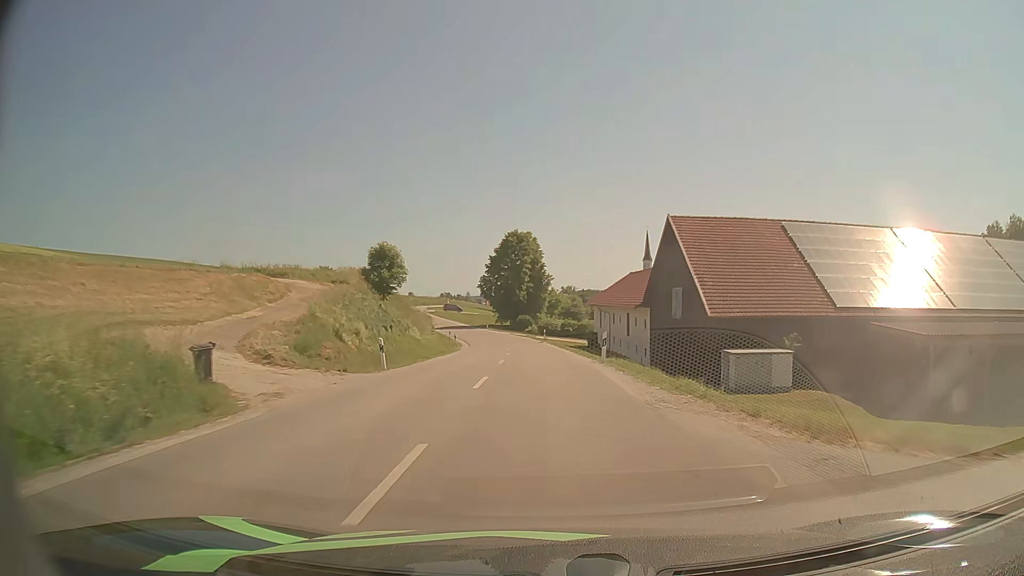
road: secondary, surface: asphalt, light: Day
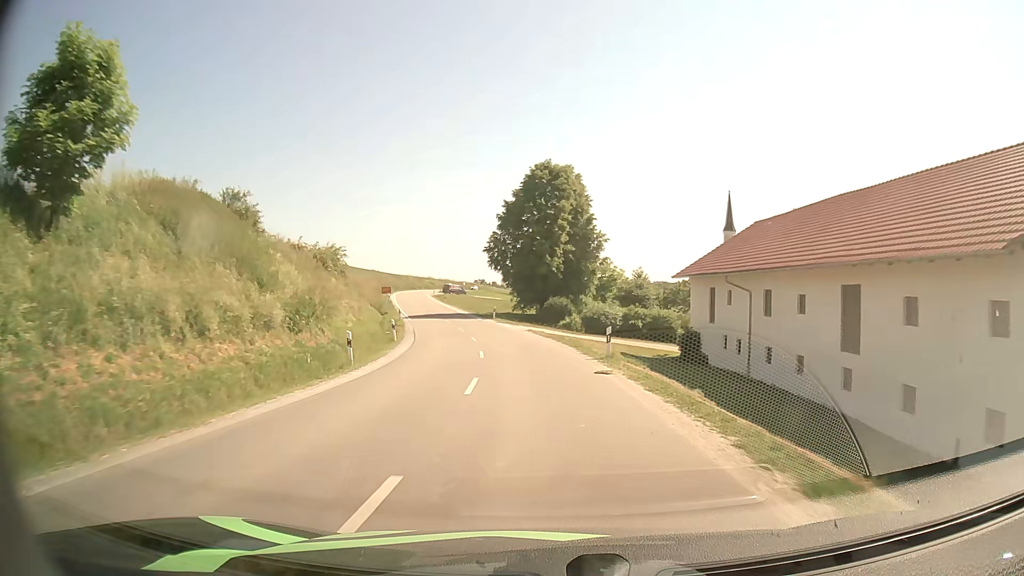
(-0.8, +37.7) m; -3°
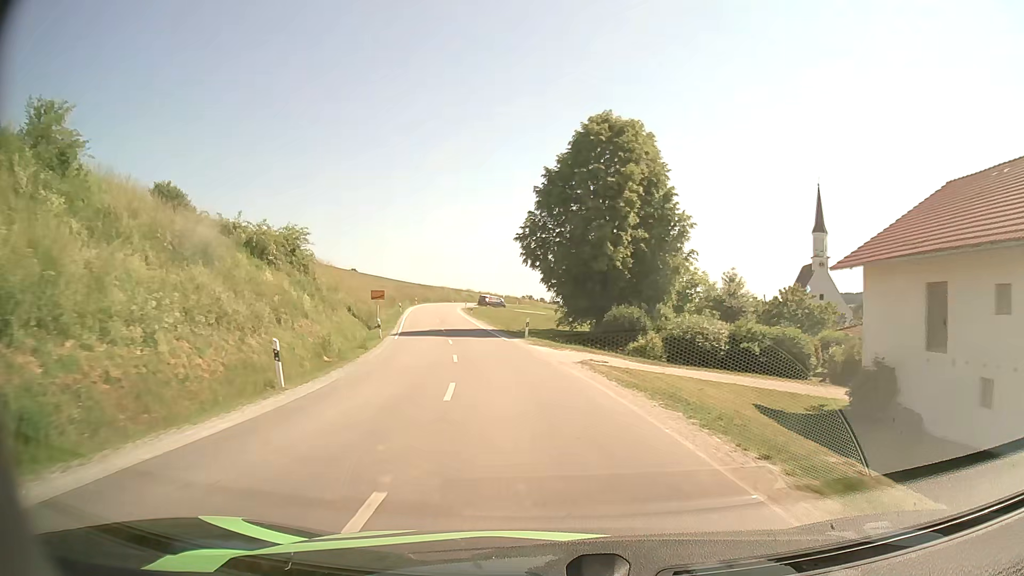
(-0.5, +18.6) m; -4°
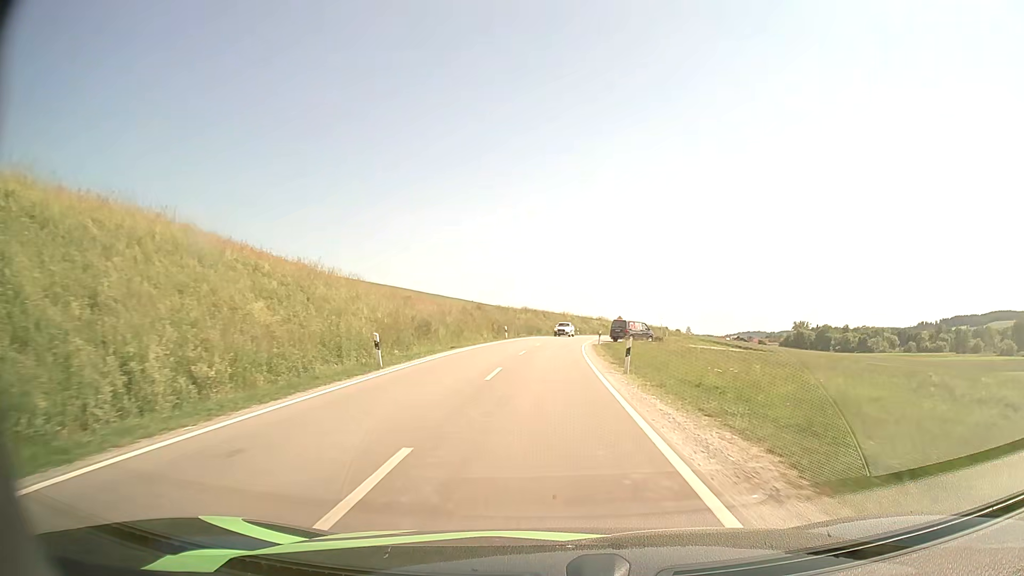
(-5.8, +47.1) m; -11°
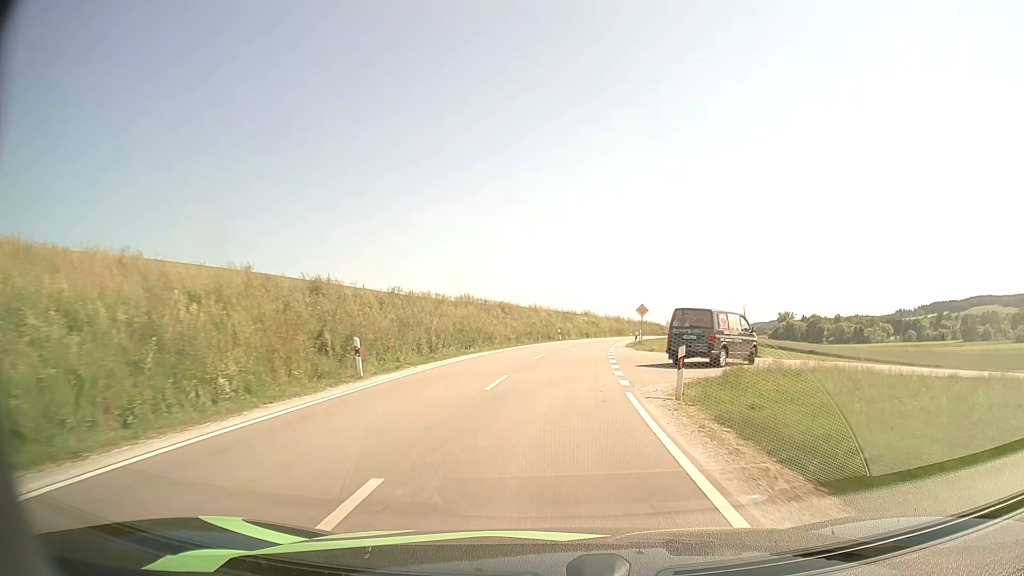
(+0.5, +37.7) m; +2°
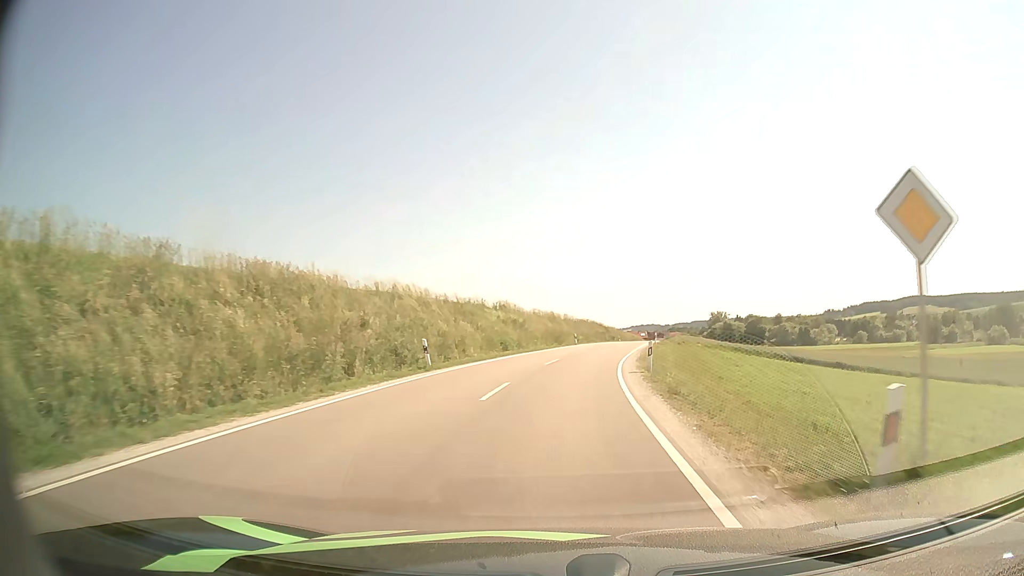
(+2.0, +37.7) m; +7°
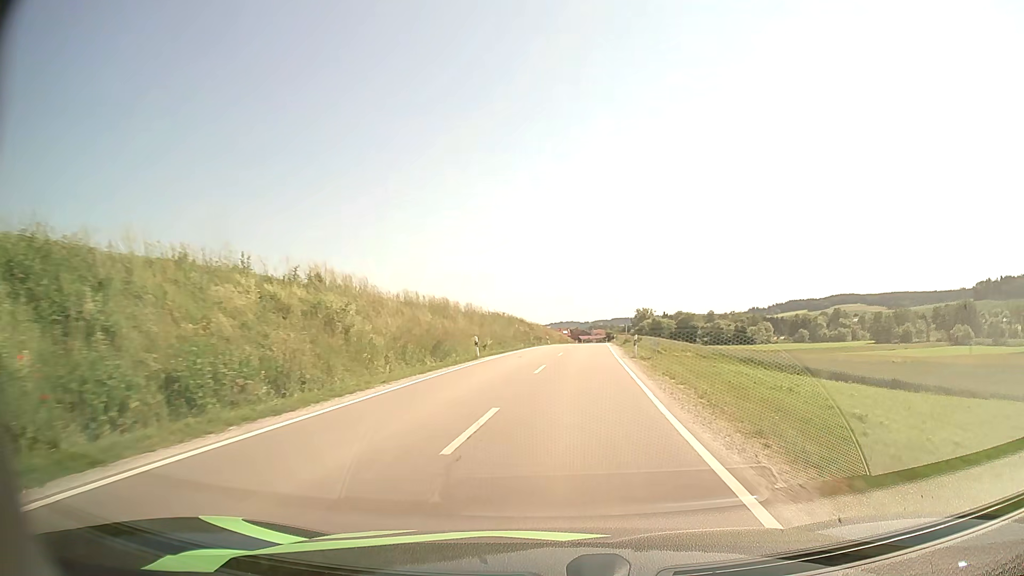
(+1.9, +29.4) m; +7°
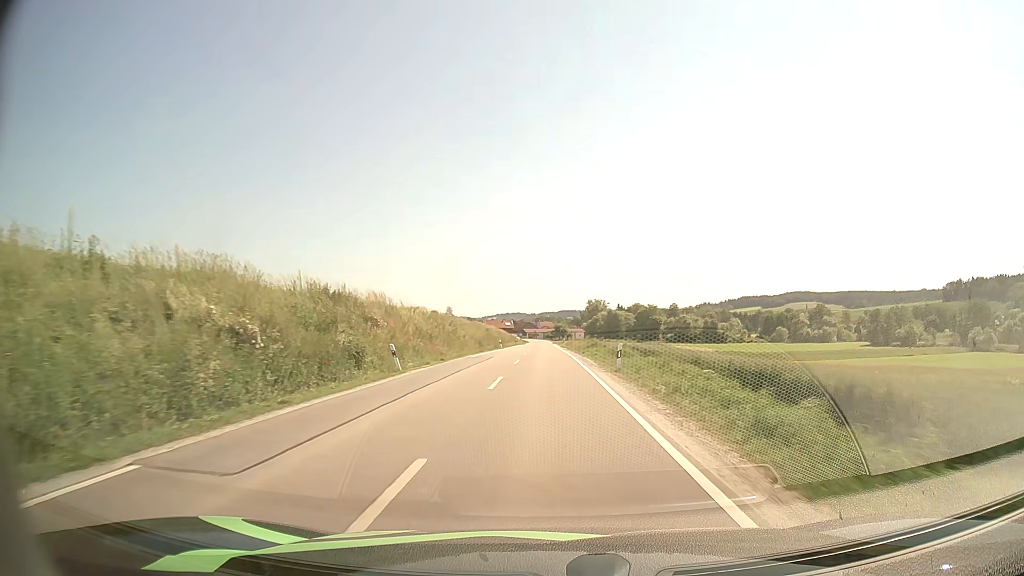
(+3.2, +52.5) m; +5°
(0, +10) (0, +20) (0, +30) (0, +40) (0, +50) (0, +60) (-1, +70) (-1, +80) (-1, +90) (-1, +100) m
